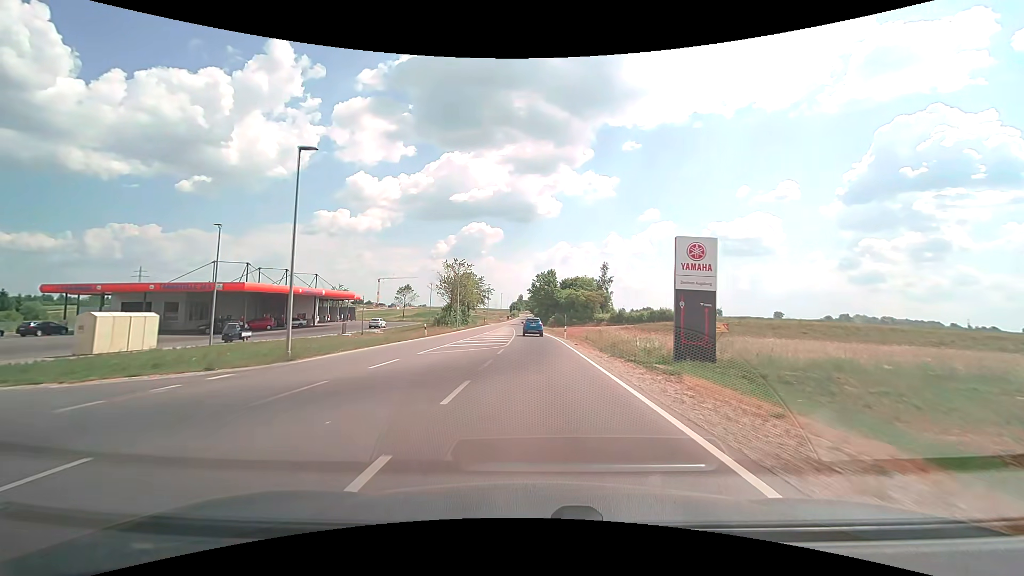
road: secondary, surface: asphalt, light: Day
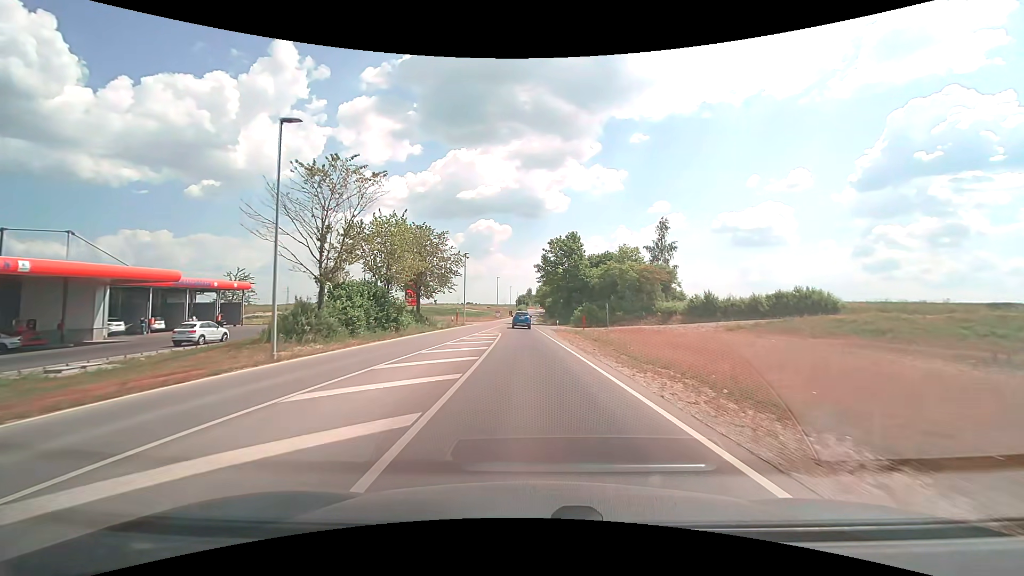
(-0.5, +44.7) m; -1°
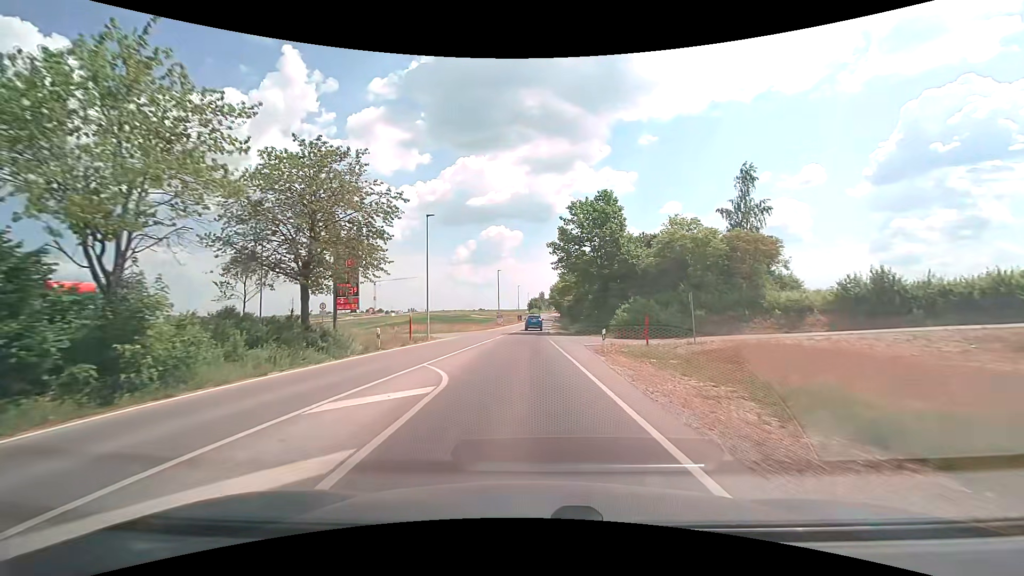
(-0.2, +24.5) m; -2°
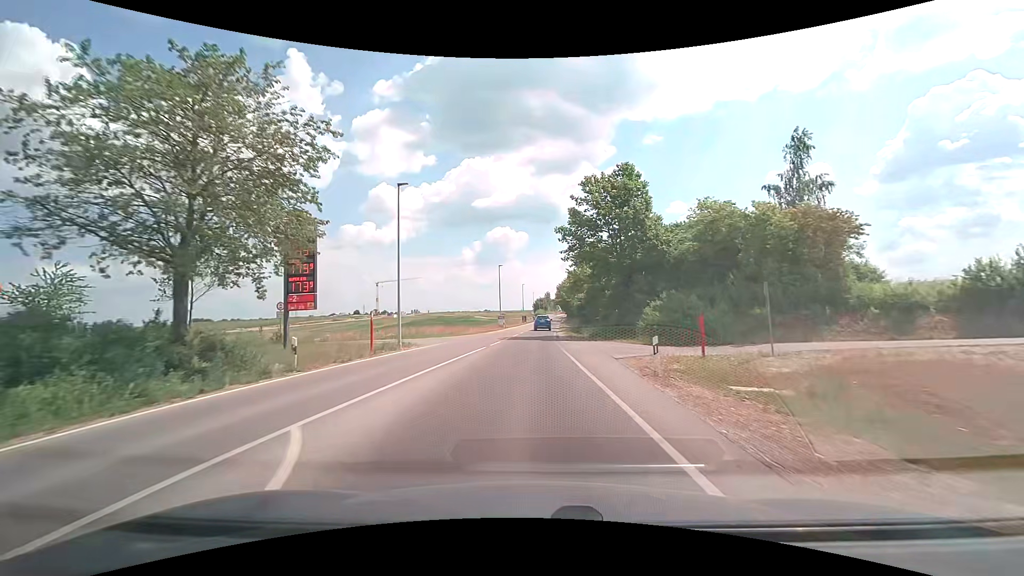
(0.0, +8.0) m; 0°
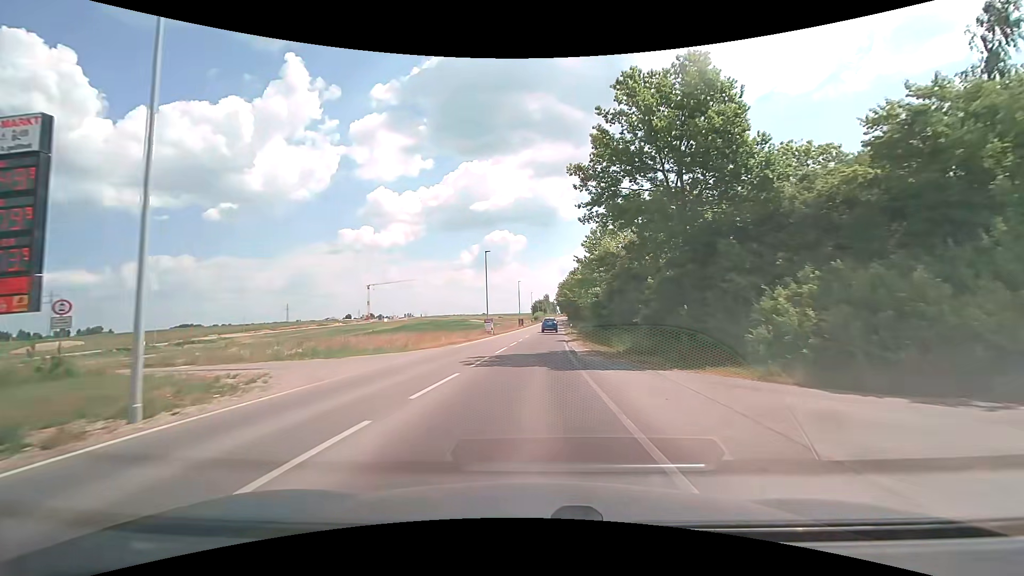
(-0.1, +16.2) m; 0°
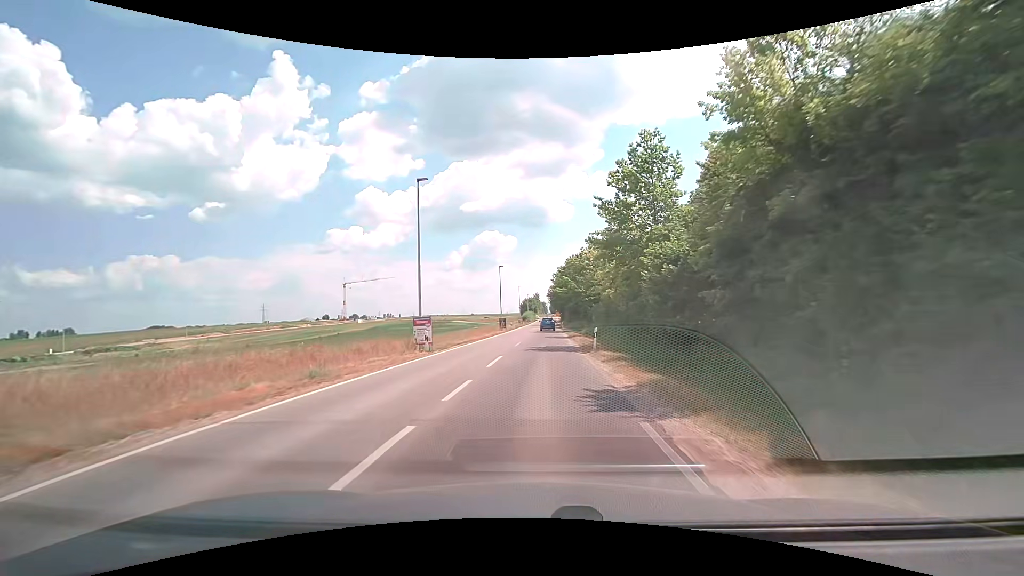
(+0.2, +25.0) m; +1°
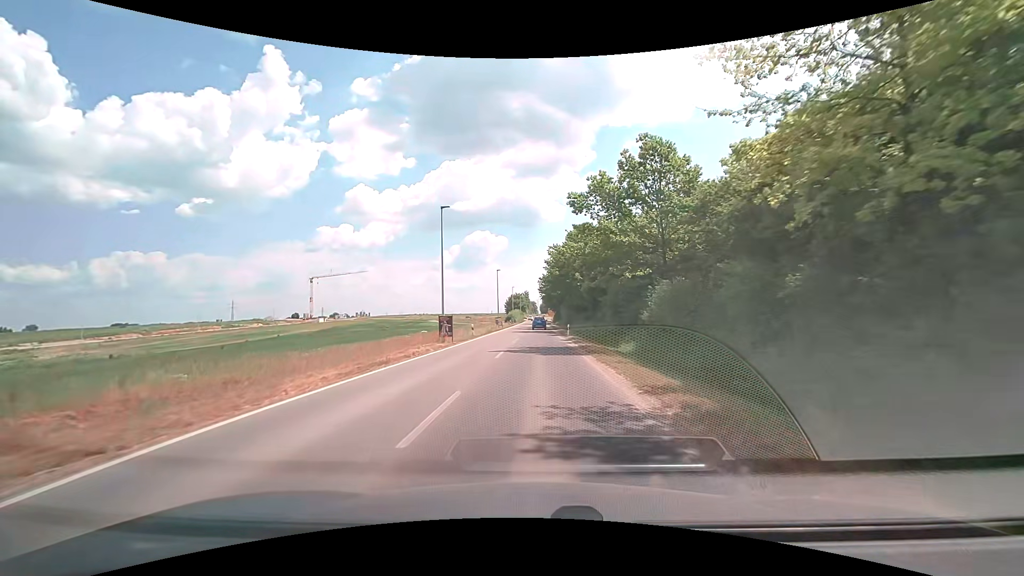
(+0.4, +33.2) m; +1°
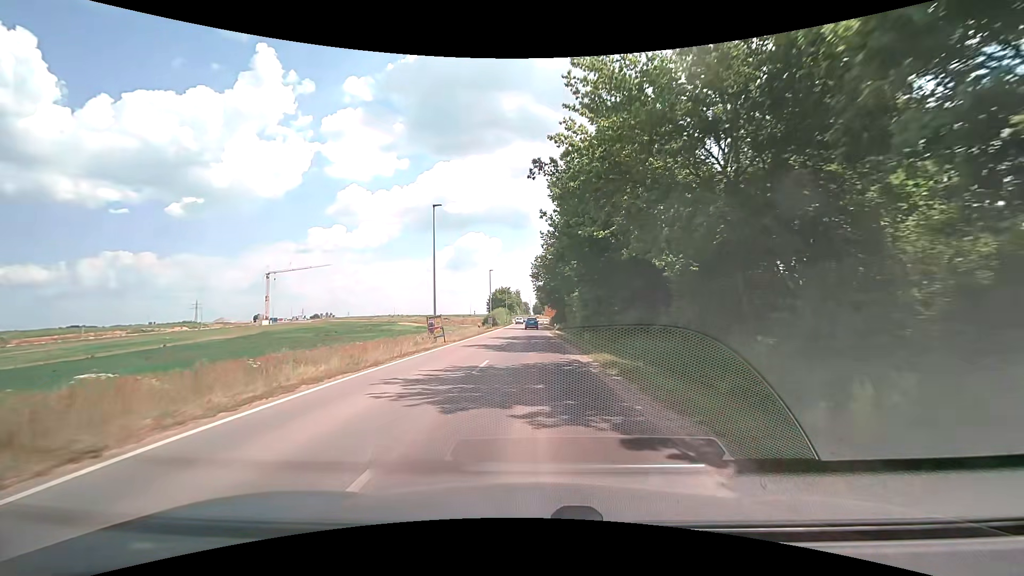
(+0.2, +40.4) m; +1°
(0, +10) (0, +20) (0, +30) (0, +40) (0, +50) (0, +60) (0, +70) (0, +80) (-1, +90) (-1, +100) m
